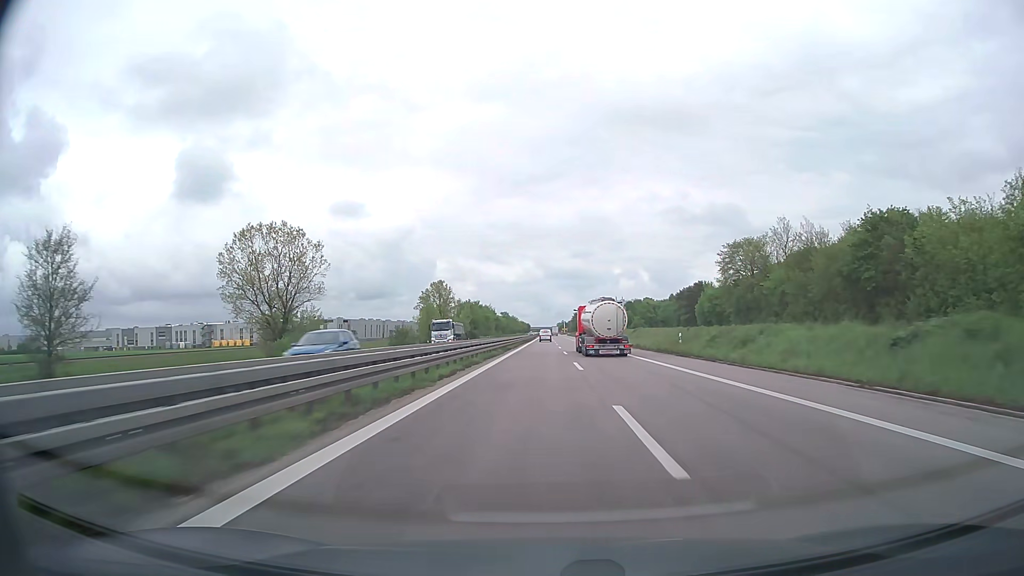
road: trunk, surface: asphalt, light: Day
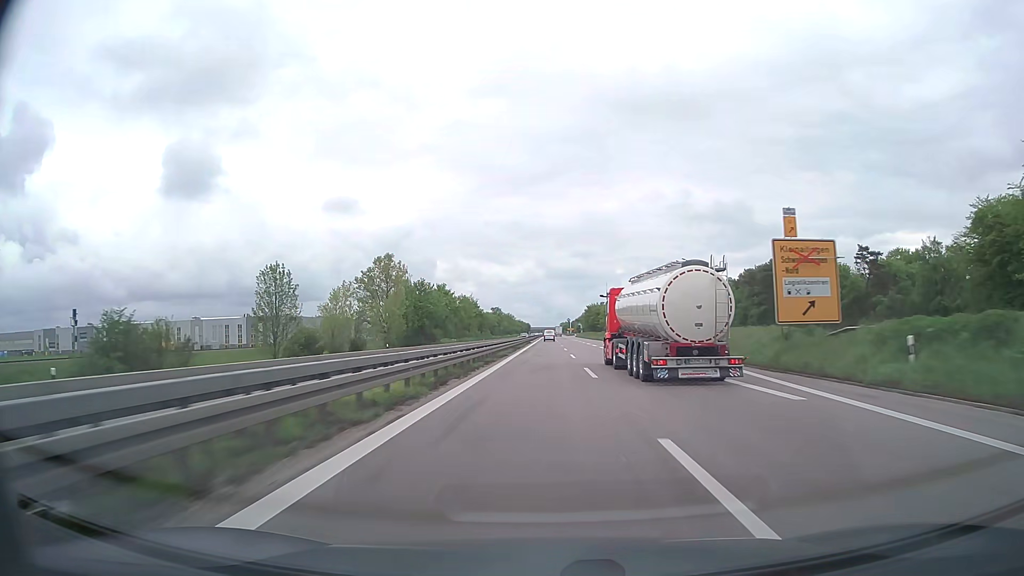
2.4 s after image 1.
(+0.1, +76.4) m; 0°
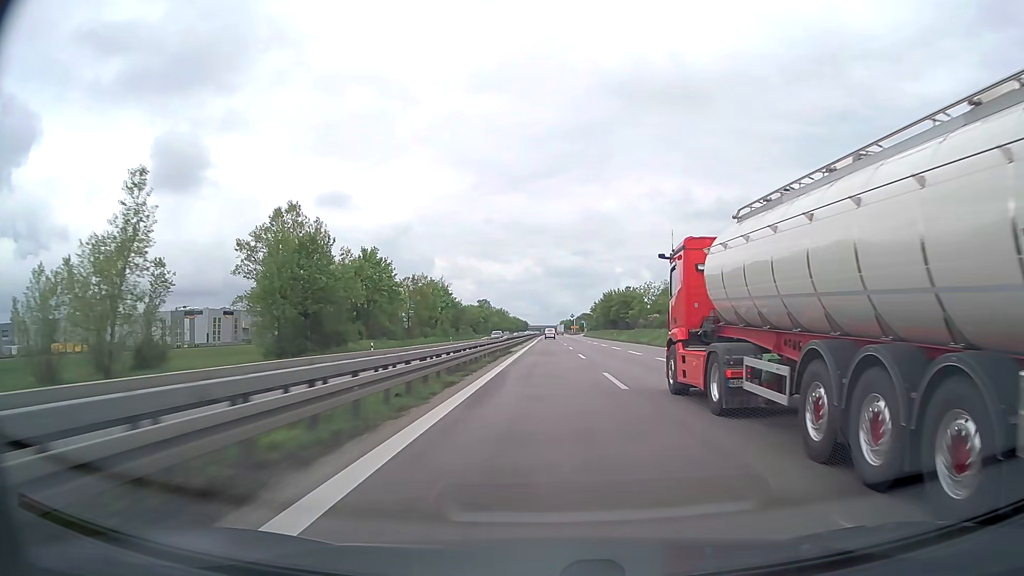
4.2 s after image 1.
(0.0, +57.4) m; 0°
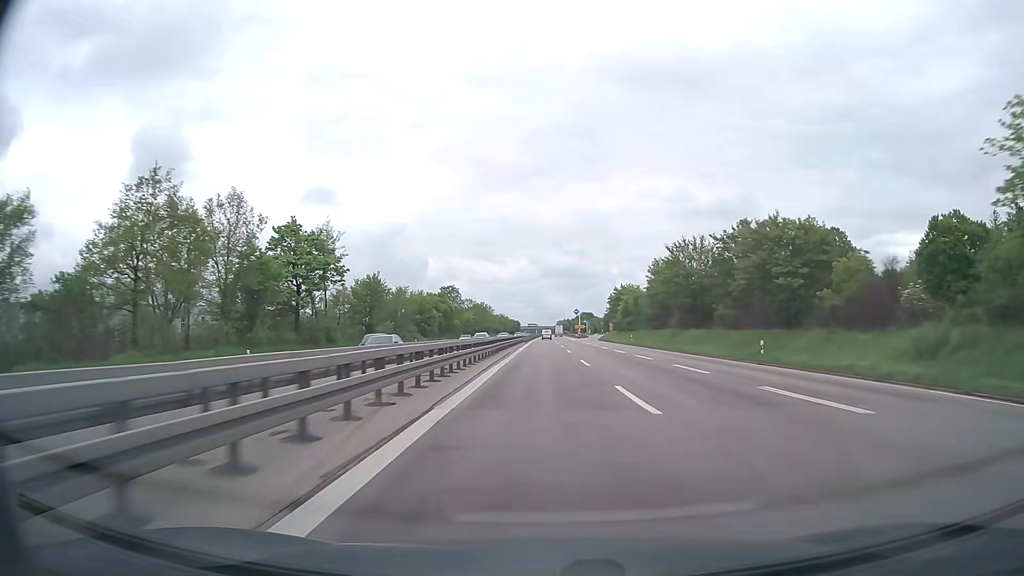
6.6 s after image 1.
(+0.4, +76.6) m; 0°
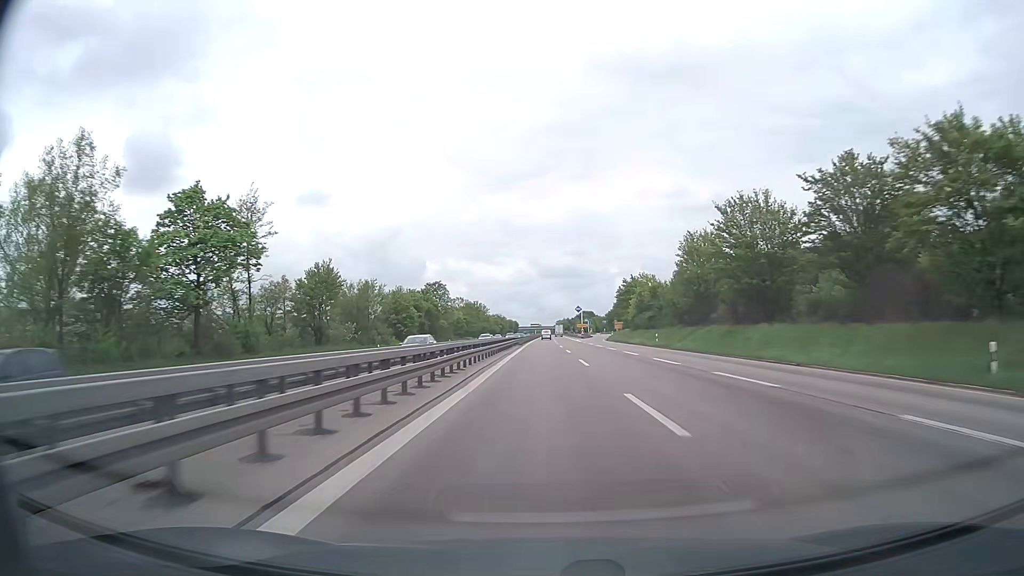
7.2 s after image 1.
(+0.1, +19.1) m; 0°
